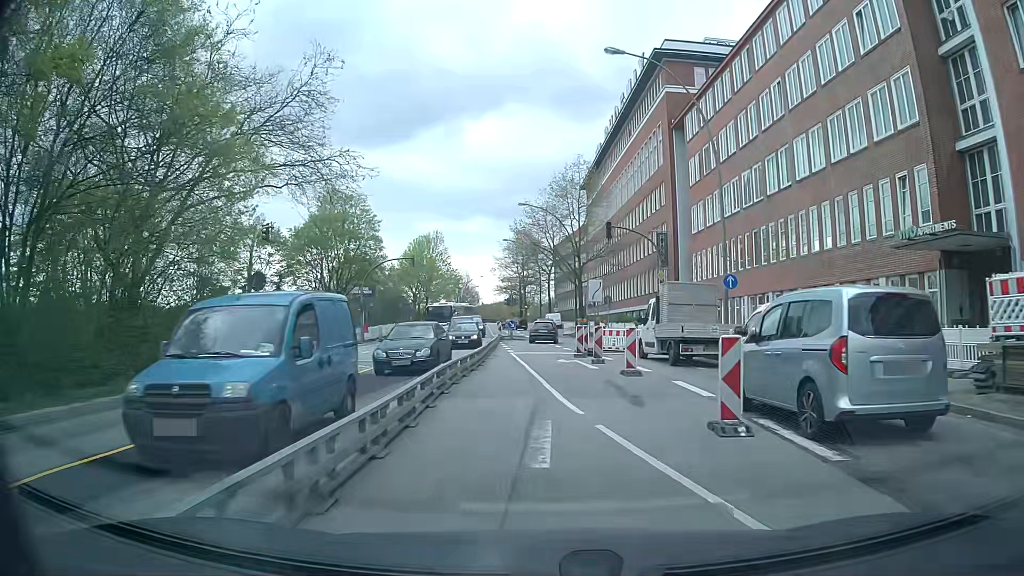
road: secondary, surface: asphalt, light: Day
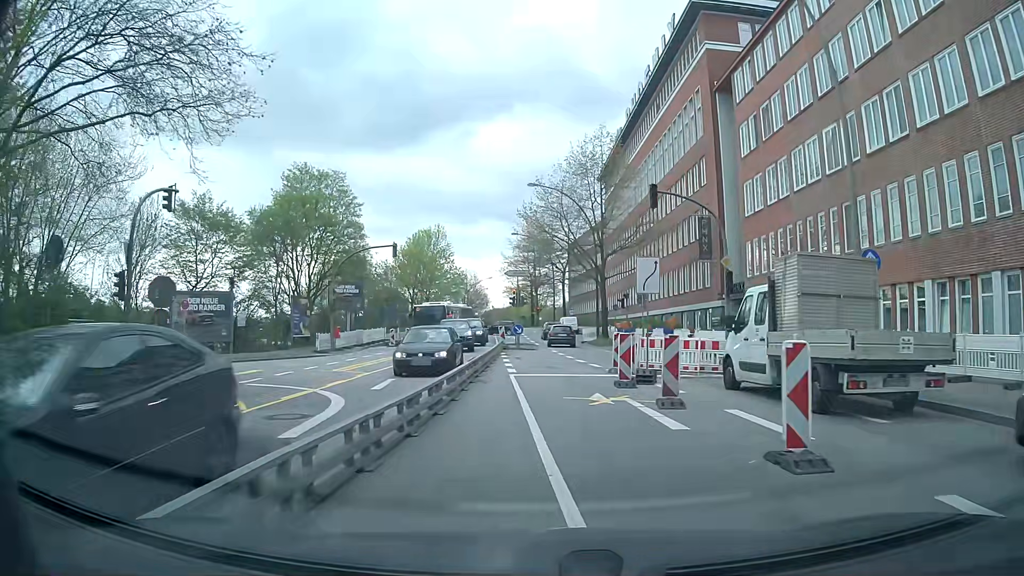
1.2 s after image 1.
(-0.2, +10.5) m; -1°
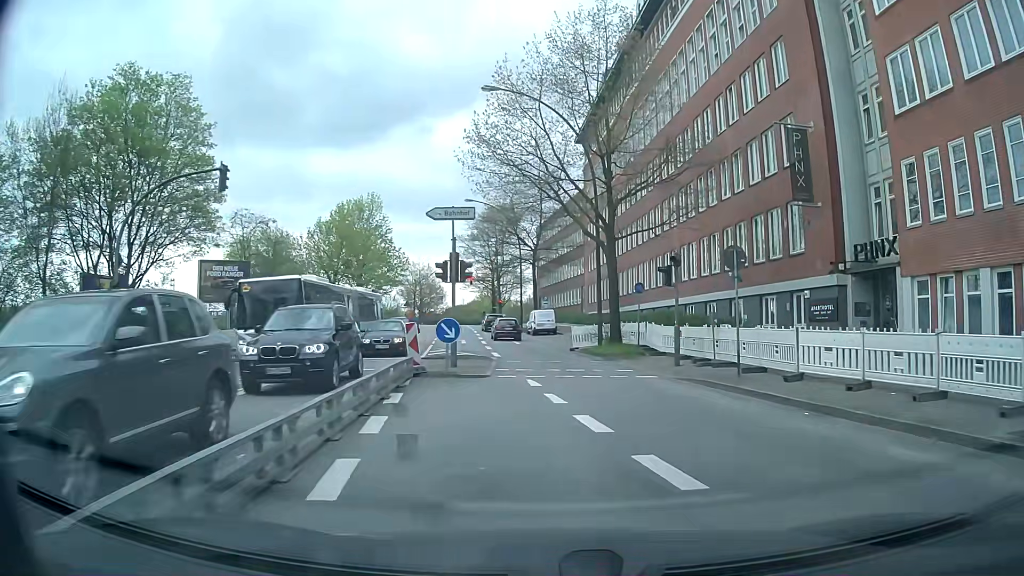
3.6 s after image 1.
(0.0, +20.8) m; +4°
